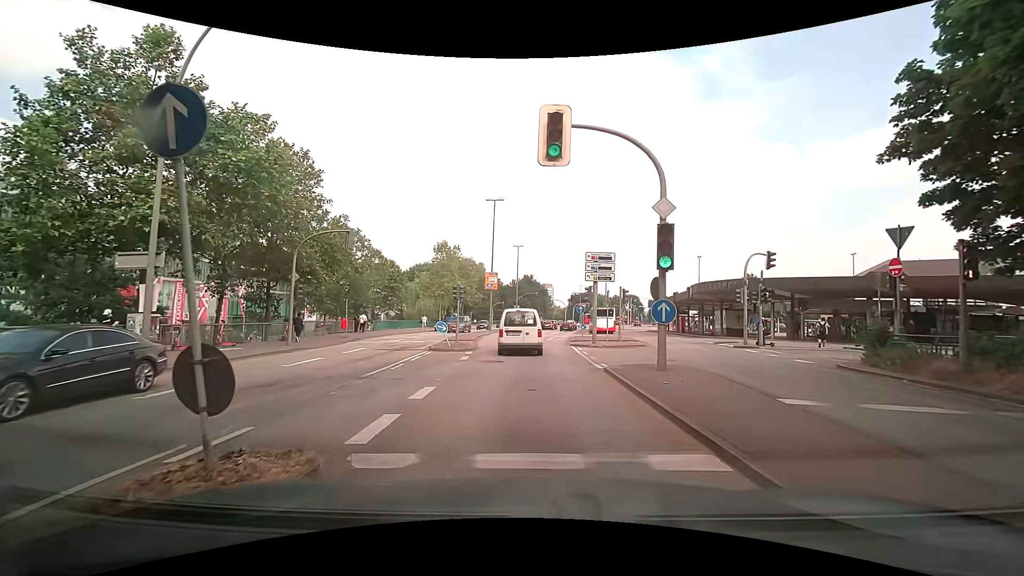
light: Day
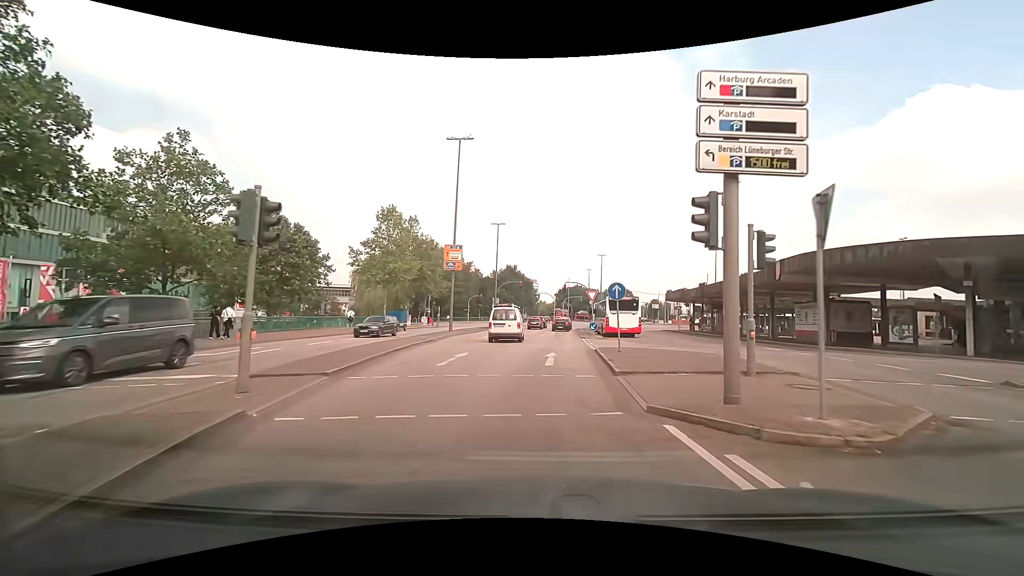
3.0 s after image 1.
(+0.4, +20.8) m; +2°
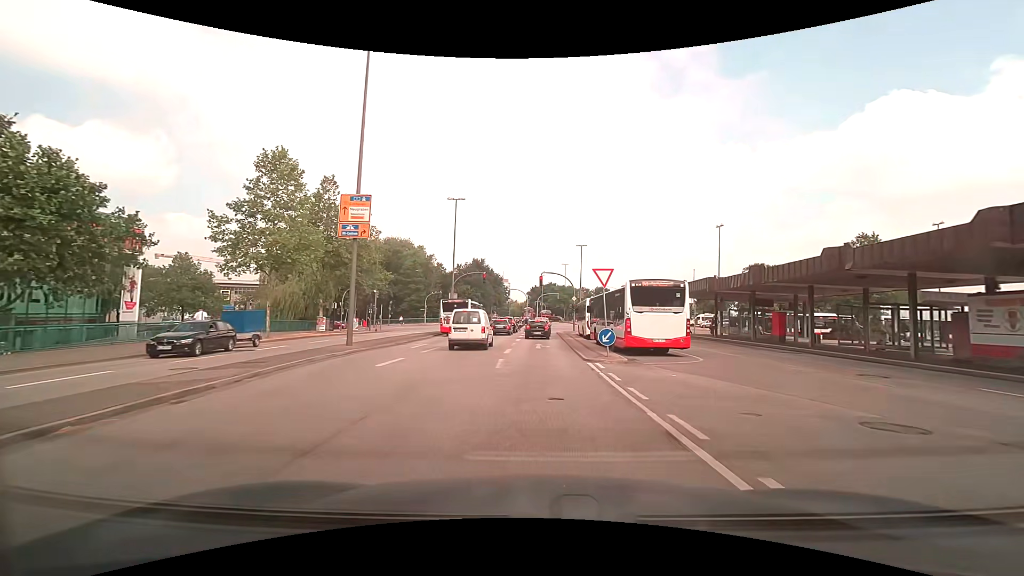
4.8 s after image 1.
(+0.5, +17.5) m; +3°
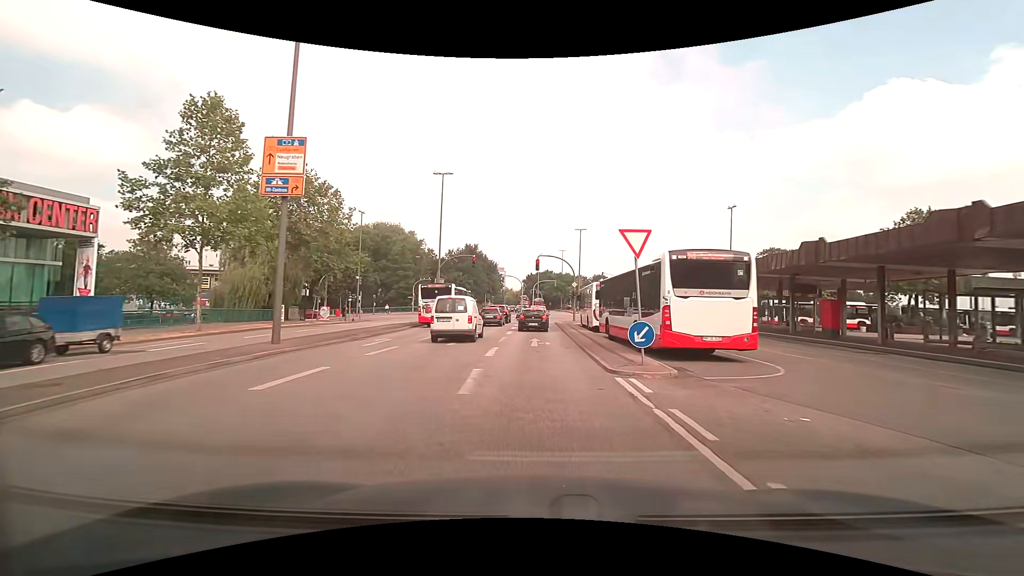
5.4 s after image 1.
(0.0, +6.4) m; +1°
(0, +10) (0, +20) (0, +30) (0, +40) (0, +50) (+2, +60) (+6, +69) (+9, +79) (+12, +88) (+14, +98) m
